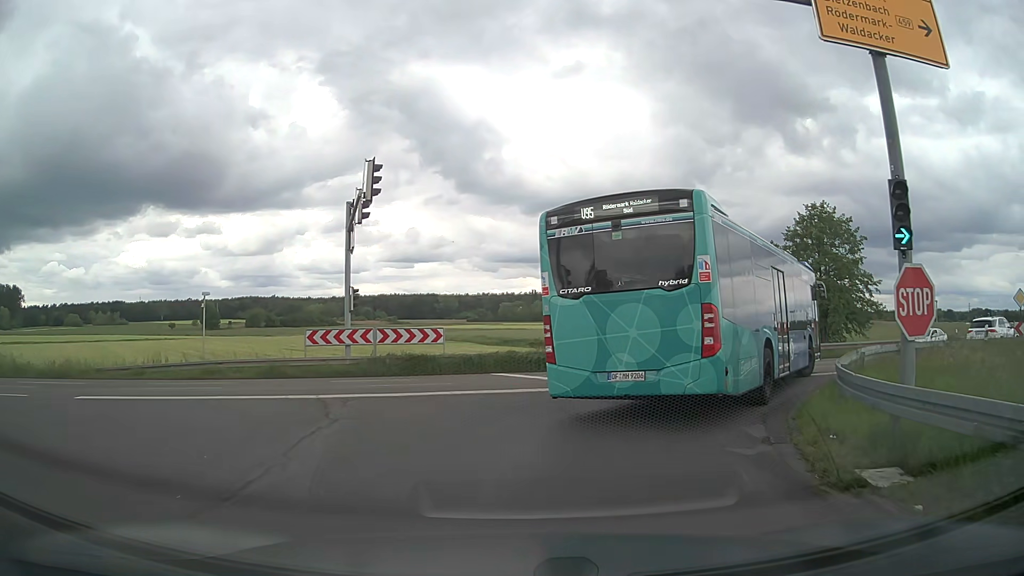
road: tertiary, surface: asphalt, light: Day
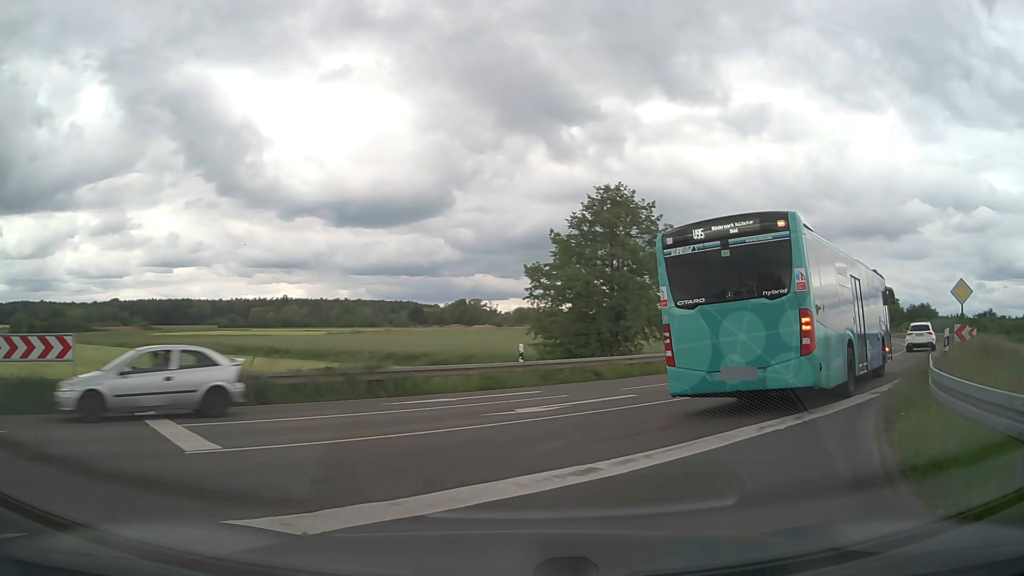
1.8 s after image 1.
(+1.6, +10.3) m; +20°
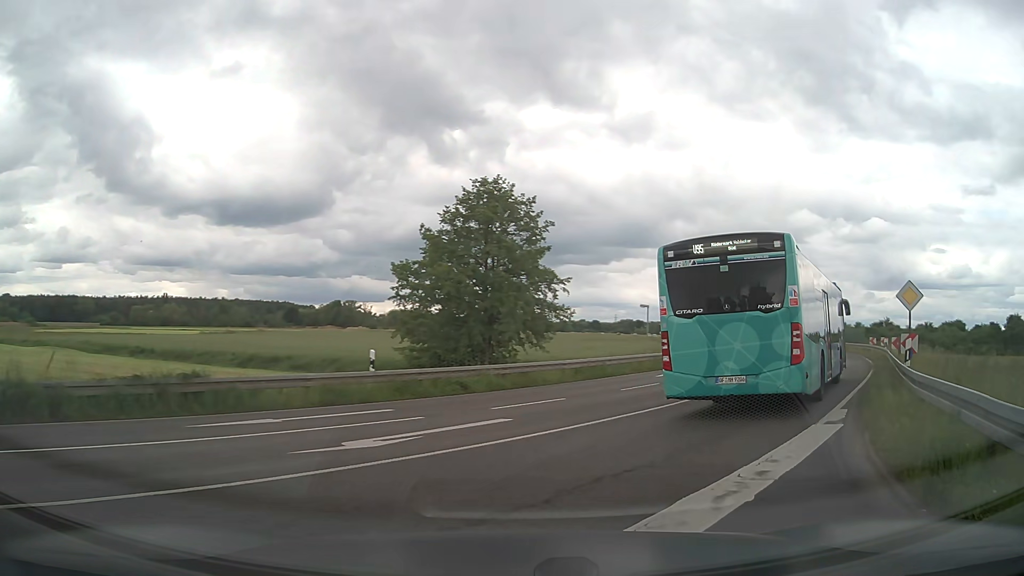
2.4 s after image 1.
(+0.3, +3.7) m; +10°
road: primary
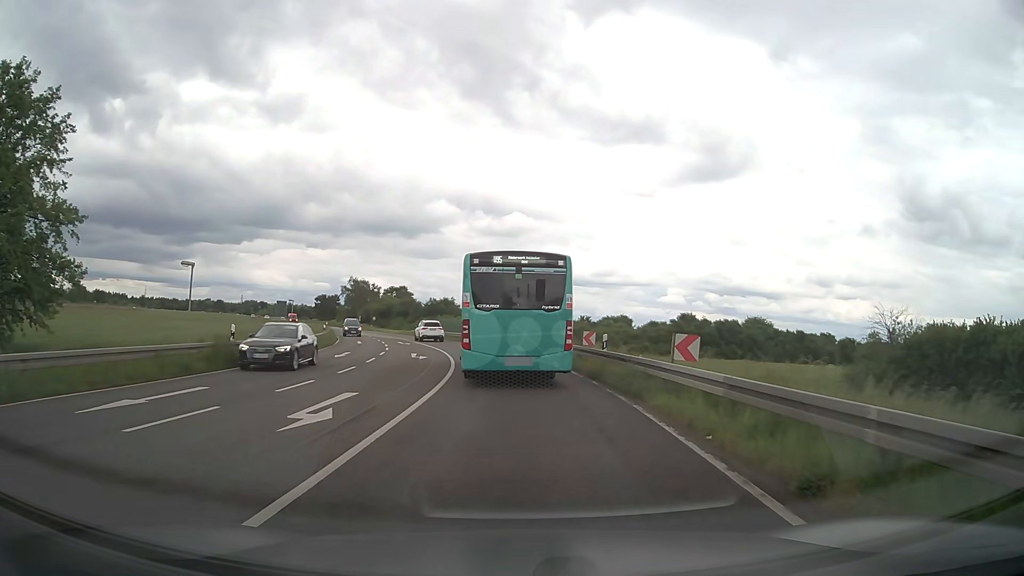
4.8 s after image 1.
(+6.3, +16.4) m; +33°
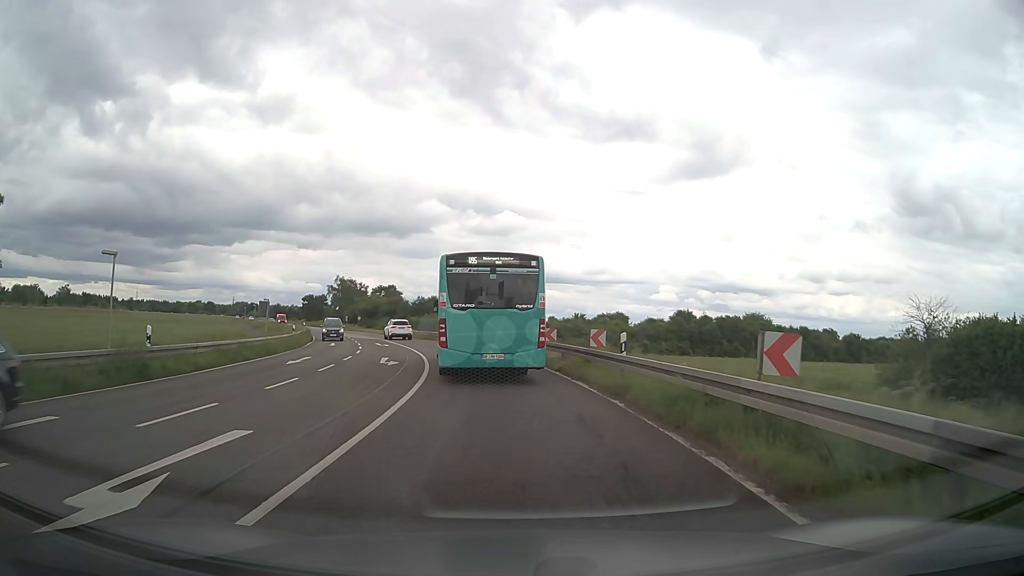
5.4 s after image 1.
(+0.1, +5.4) m; +1°
